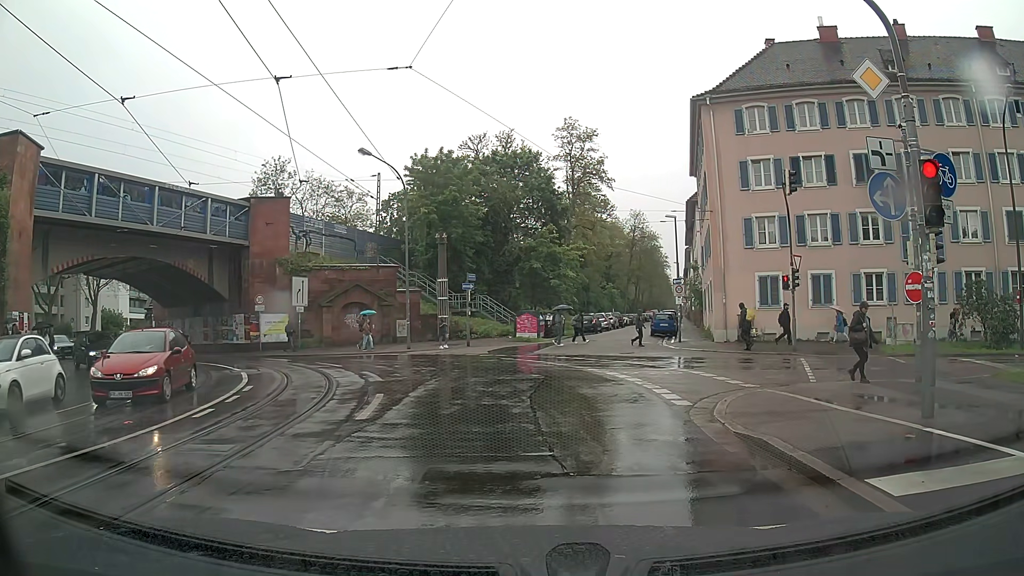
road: primary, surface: asphalt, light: Day
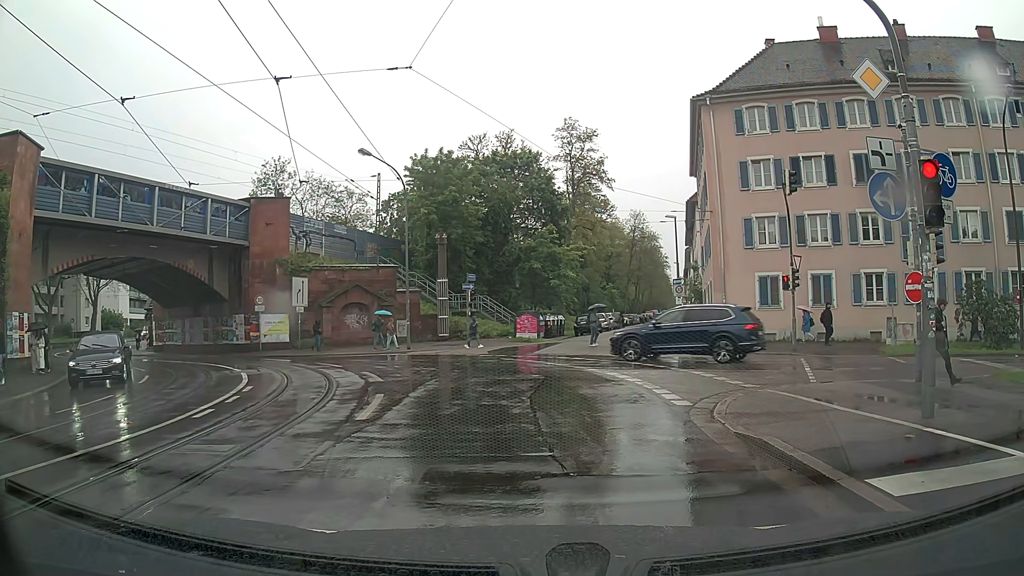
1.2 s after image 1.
(0.0, 0.0) m; 0°
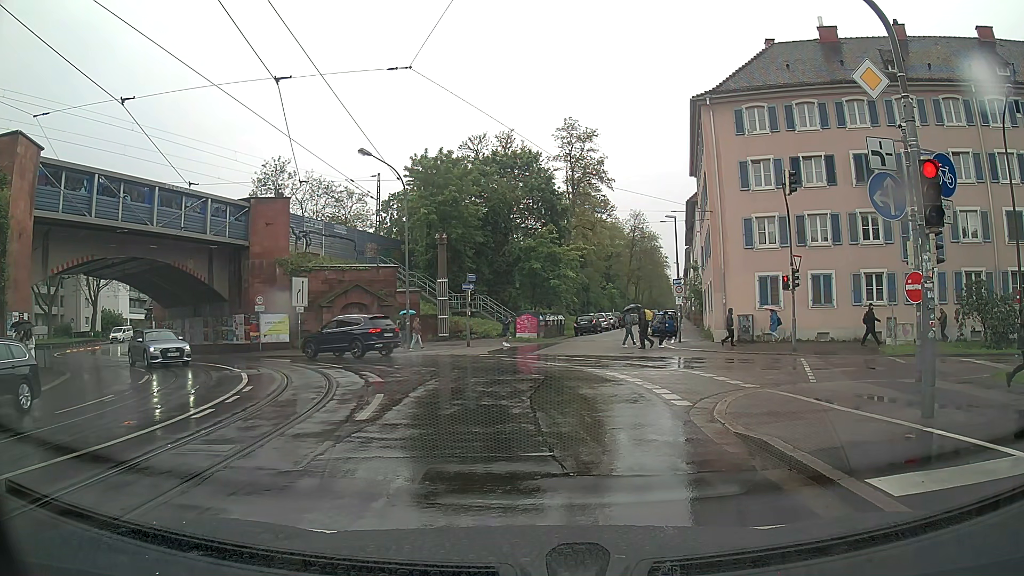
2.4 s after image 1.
(0.0, 0.0) m; 0°
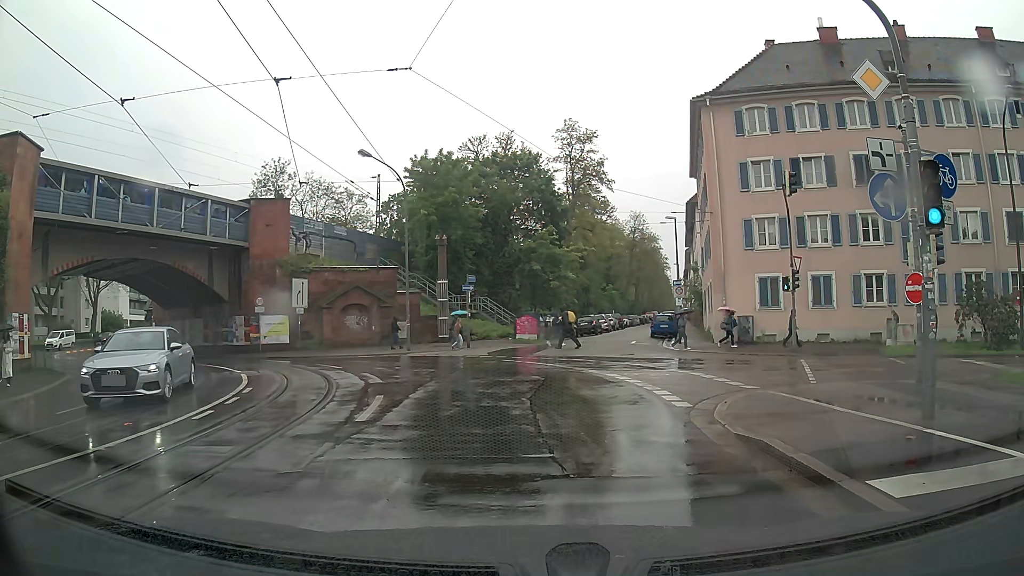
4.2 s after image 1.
(0.0, 0.0) m; 0°
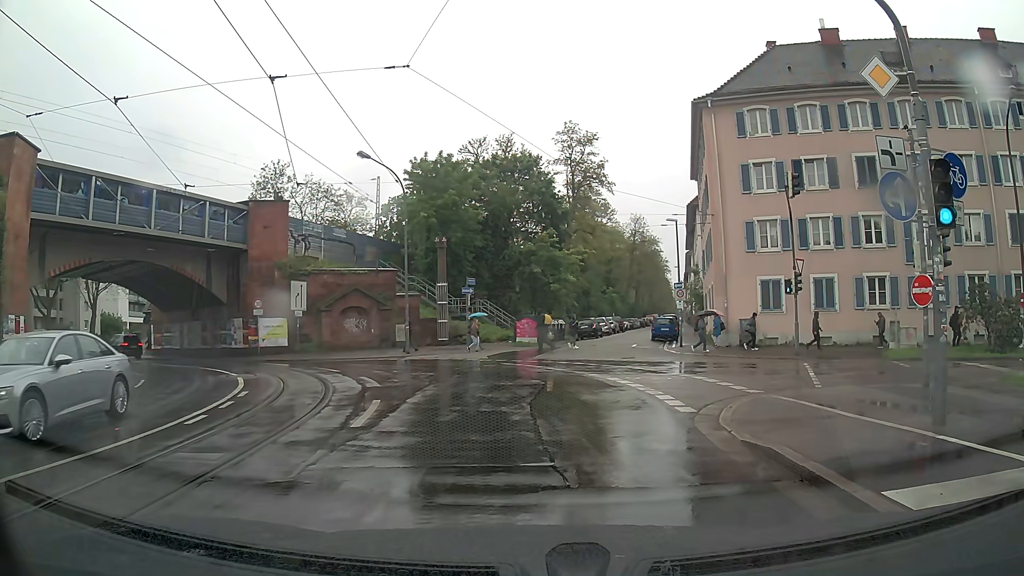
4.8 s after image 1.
(0.0, +0.3) m; 0°
